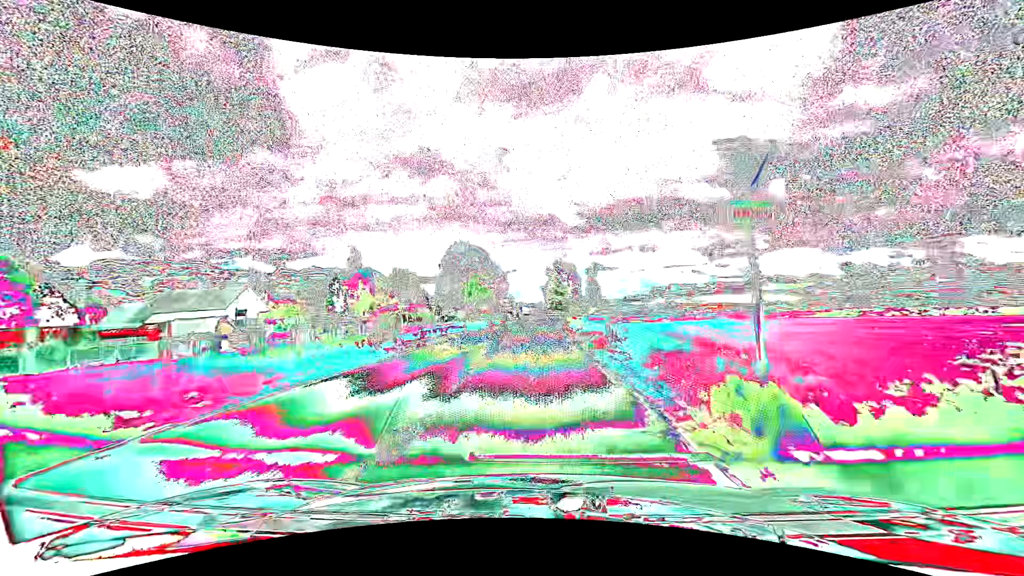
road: secondary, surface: asphalt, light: Day
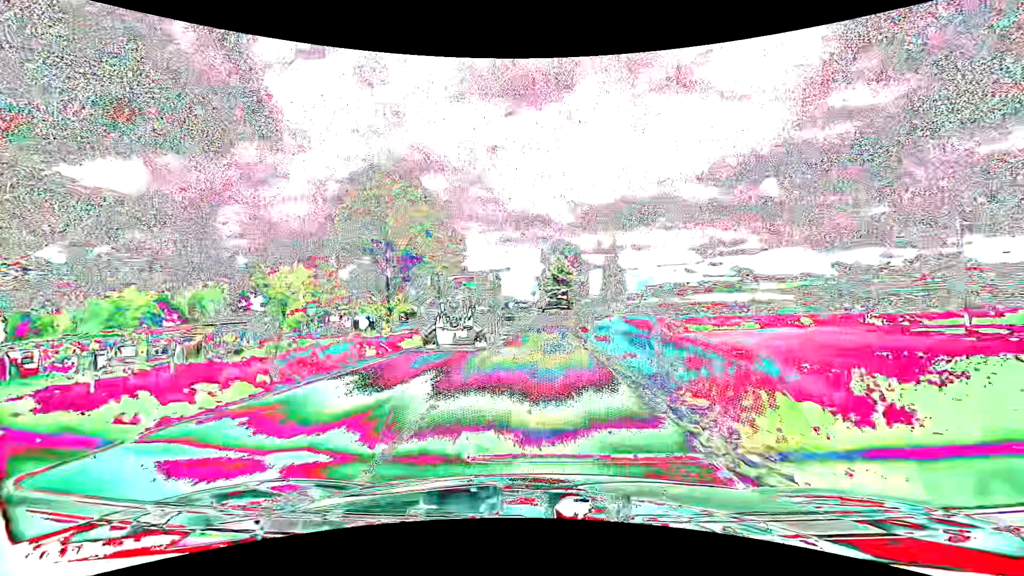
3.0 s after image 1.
(+0.2, +40.8) m; +1°
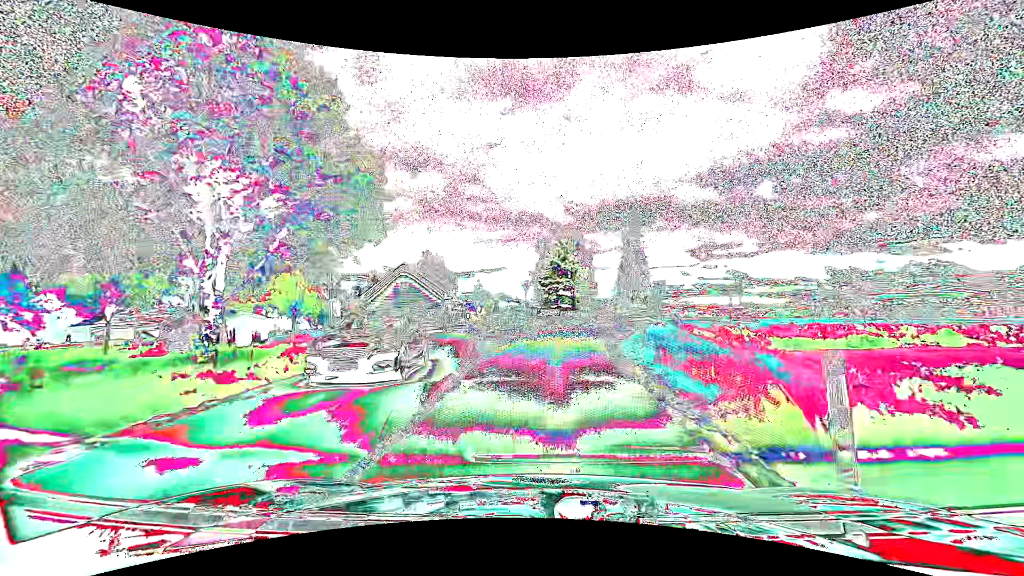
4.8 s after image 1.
(+0.1, +20.1) m; 0°
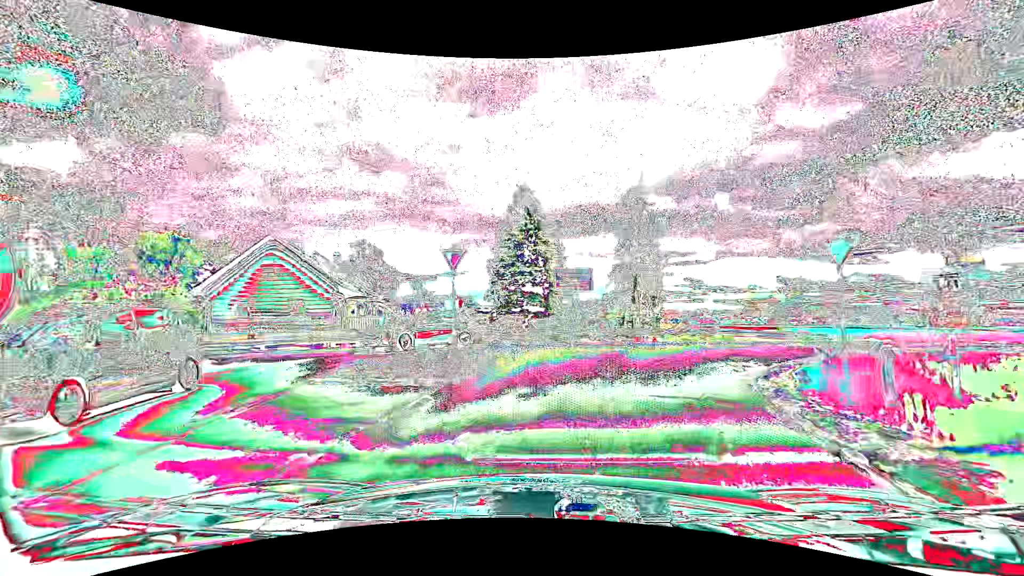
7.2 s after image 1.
(+0.4, +20.4) m; +4°
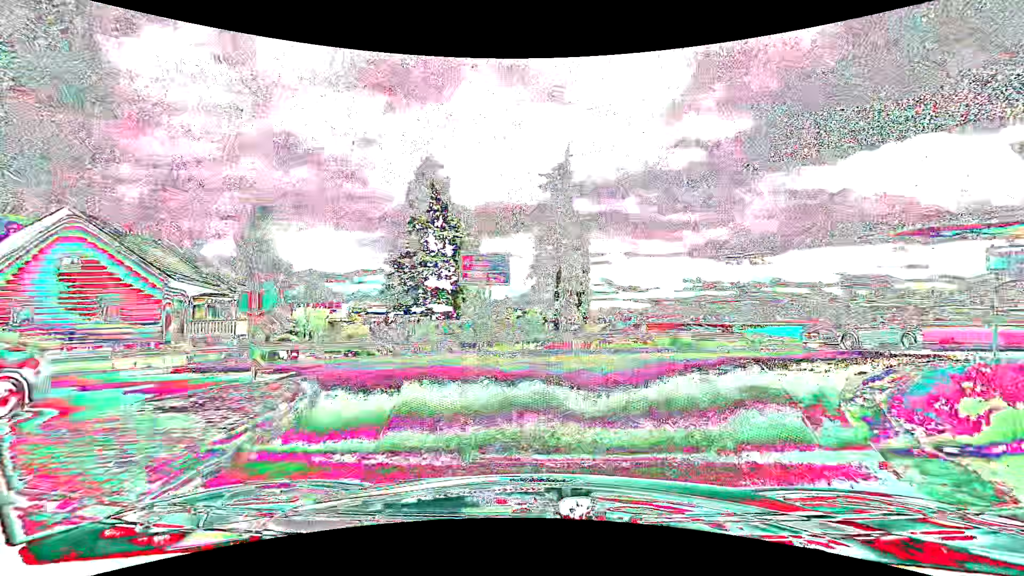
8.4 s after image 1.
(+0.4, +6.4) m; +10°
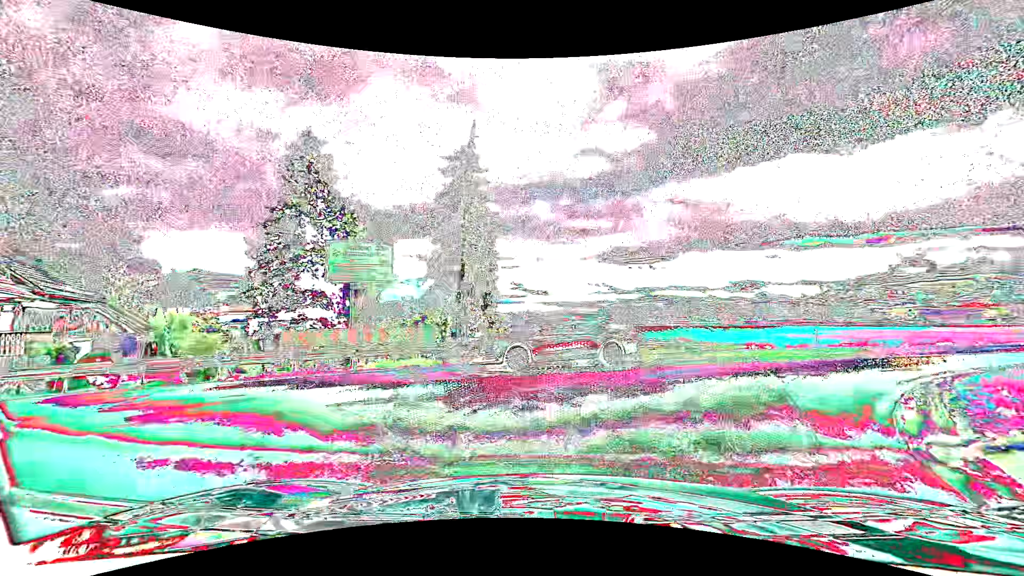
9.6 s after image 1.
(+0.3, +4.4) m; +10°
